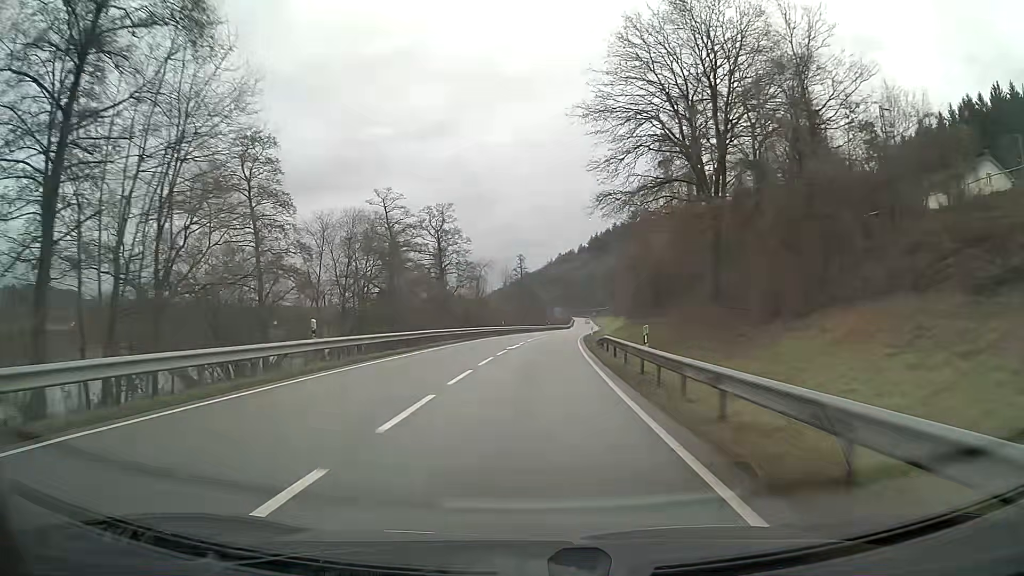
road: primary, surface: asphalt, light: Day
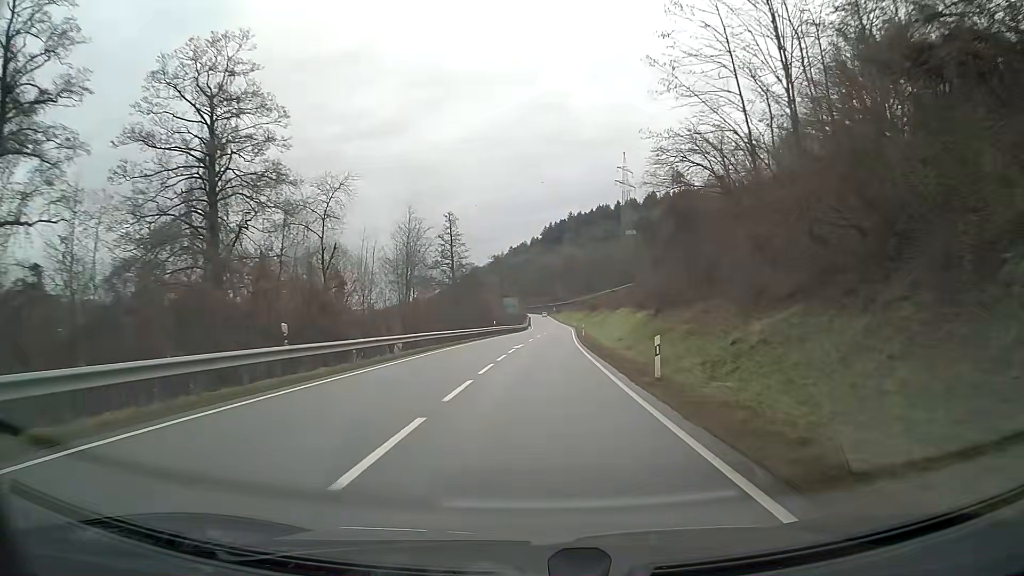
(+1.7, +50.7) m; +4°
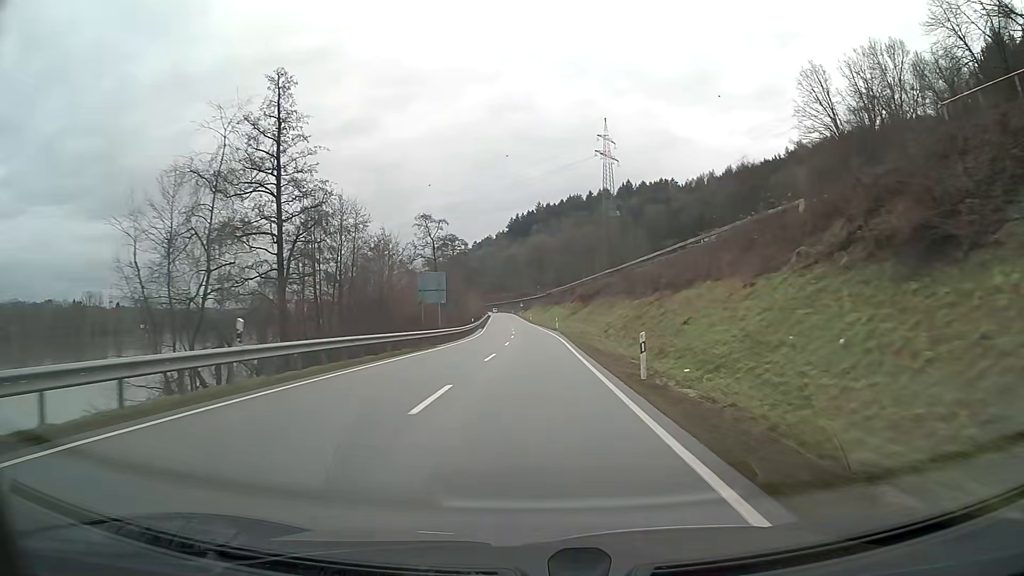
(+1.4, +50.4) m; +2°
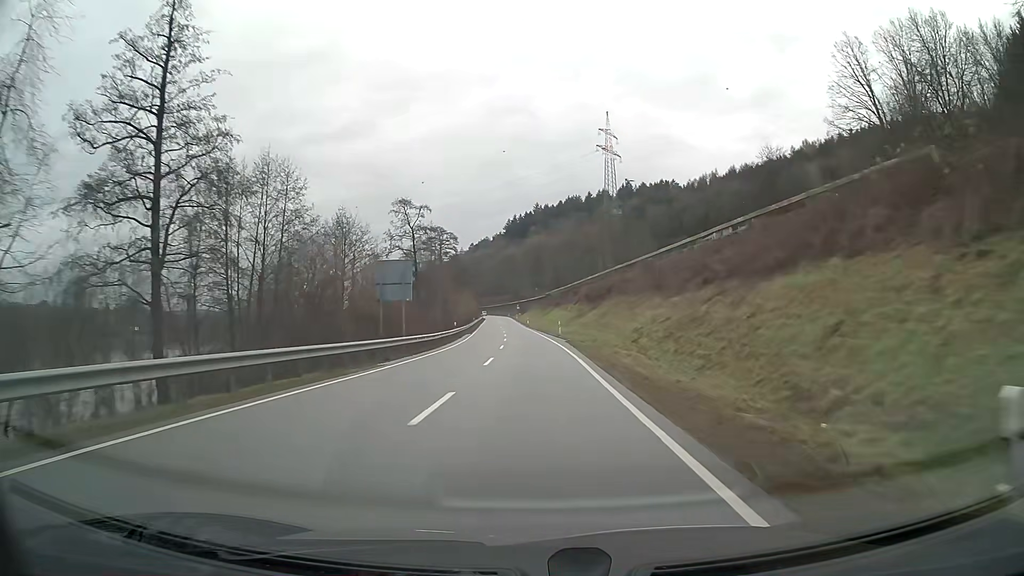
(0.0, +12.6) m; 0°
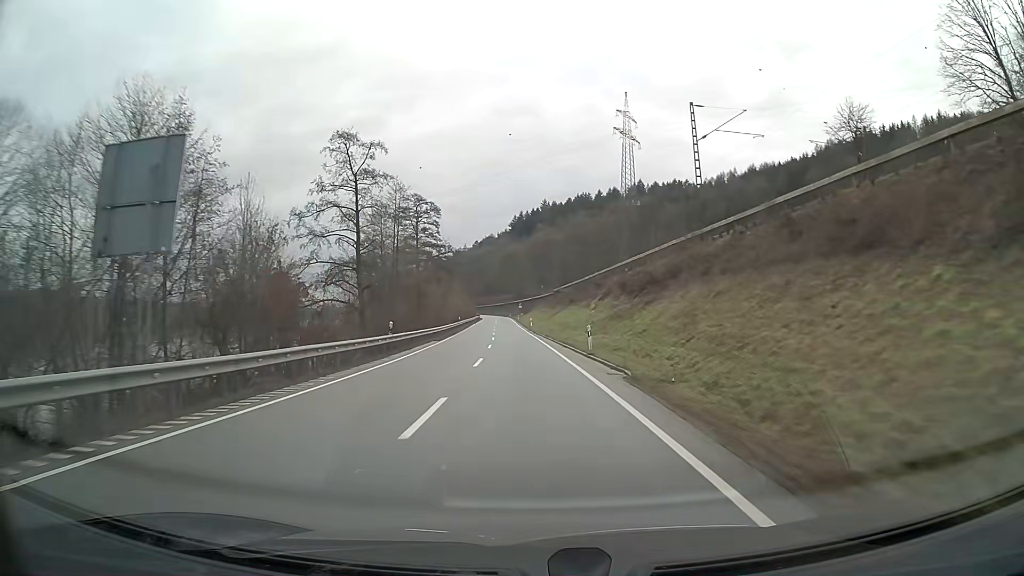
(-0.1, +25.1) m; -1°
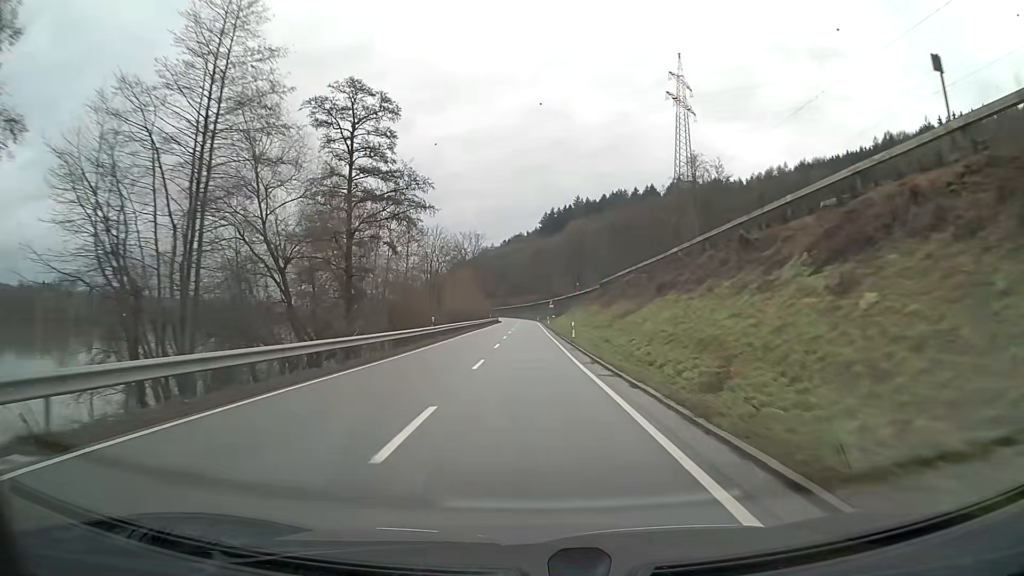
(-0.8, +37.4) m; -2°
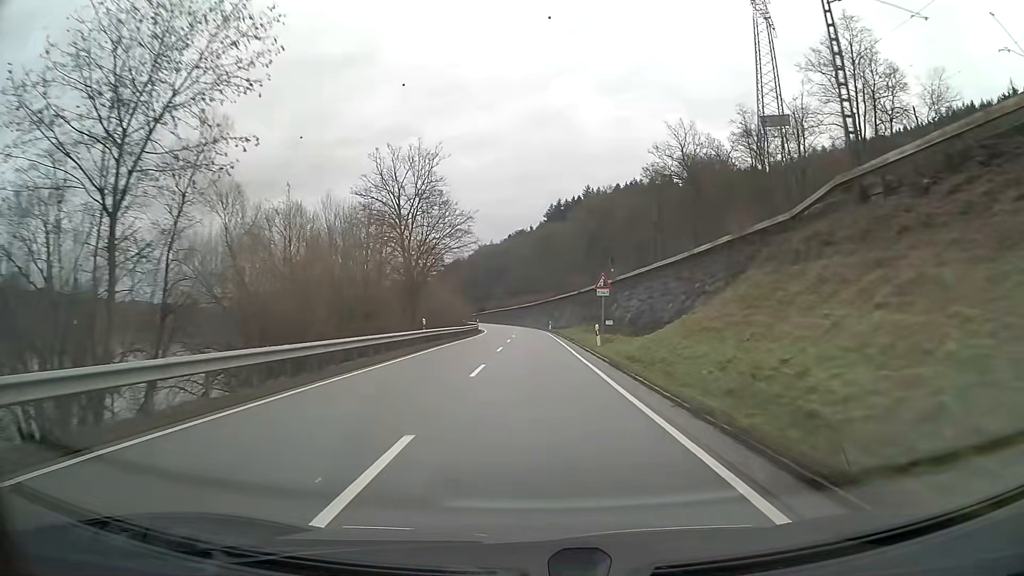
(-0.3, +62.2) m; 0°
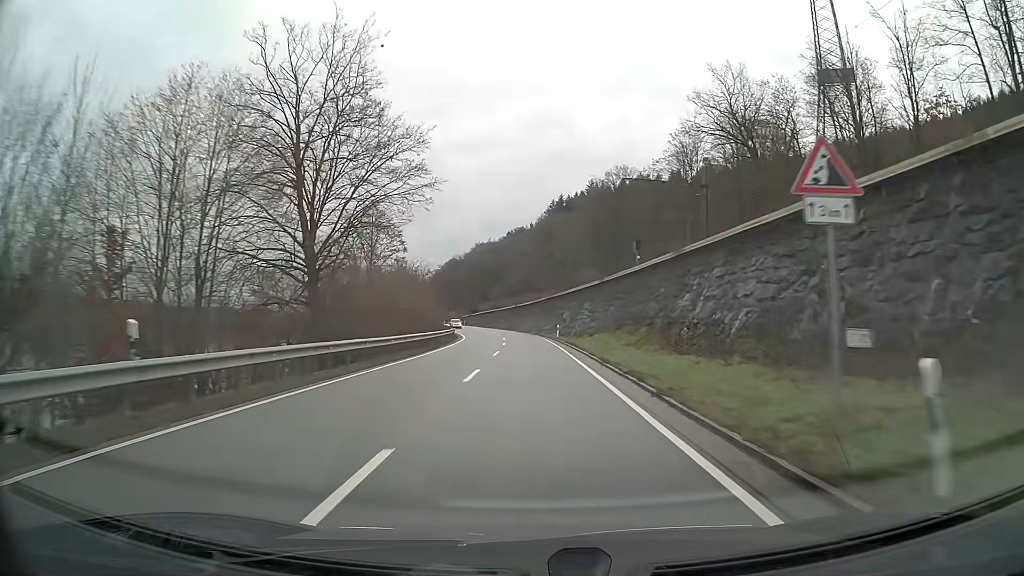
(0.0, +24.9) m; 0°
